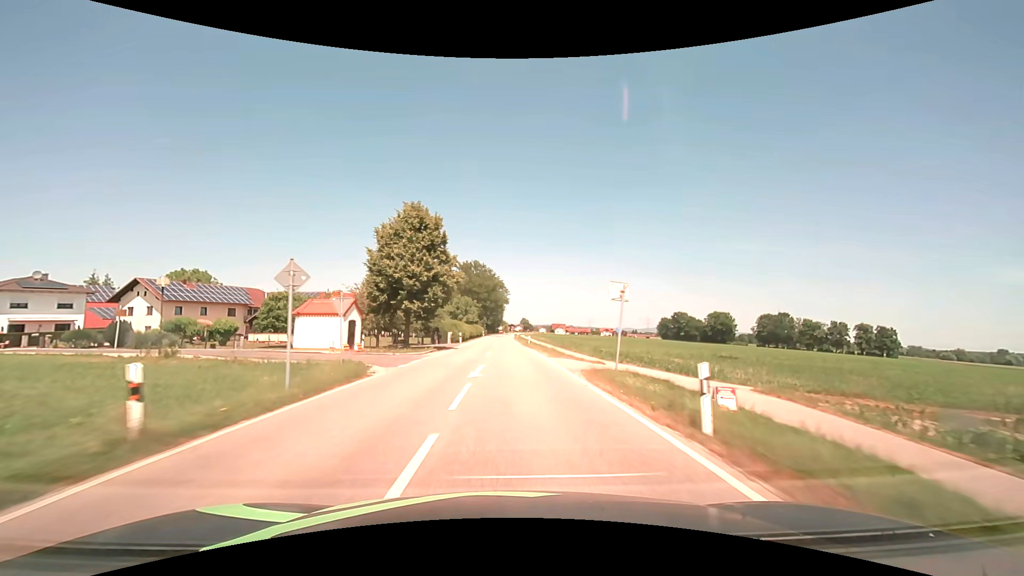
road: secondary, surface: asphalt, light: Day
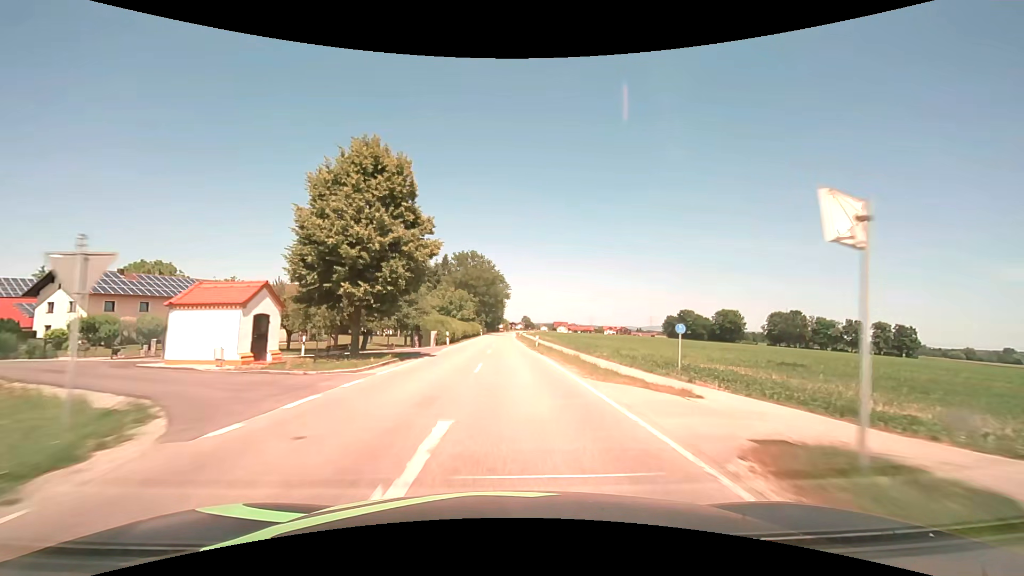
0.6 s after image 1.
(0.0, +11.5) m; 0°
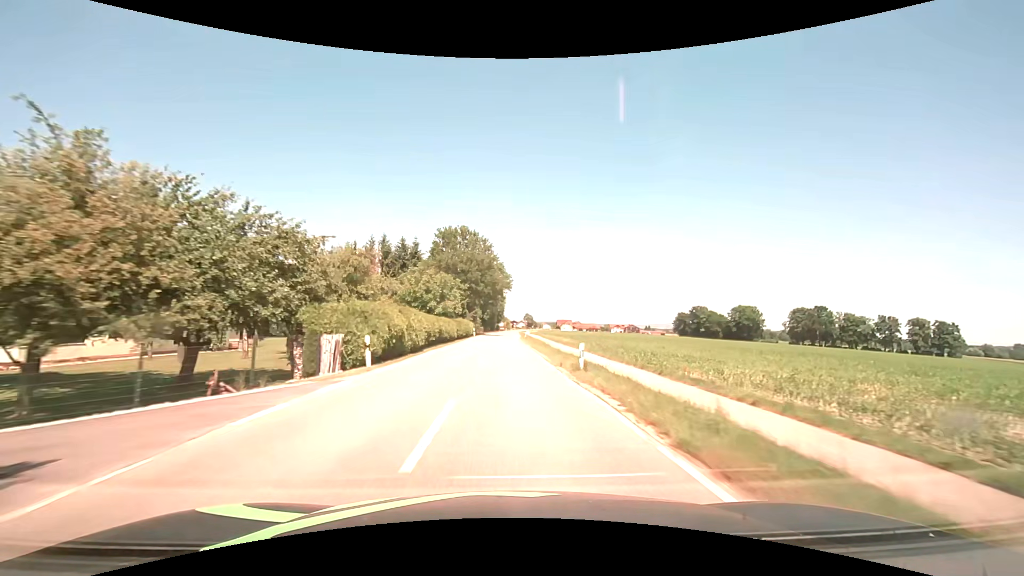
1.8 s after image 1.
(0.0, +22.4) m; 0°
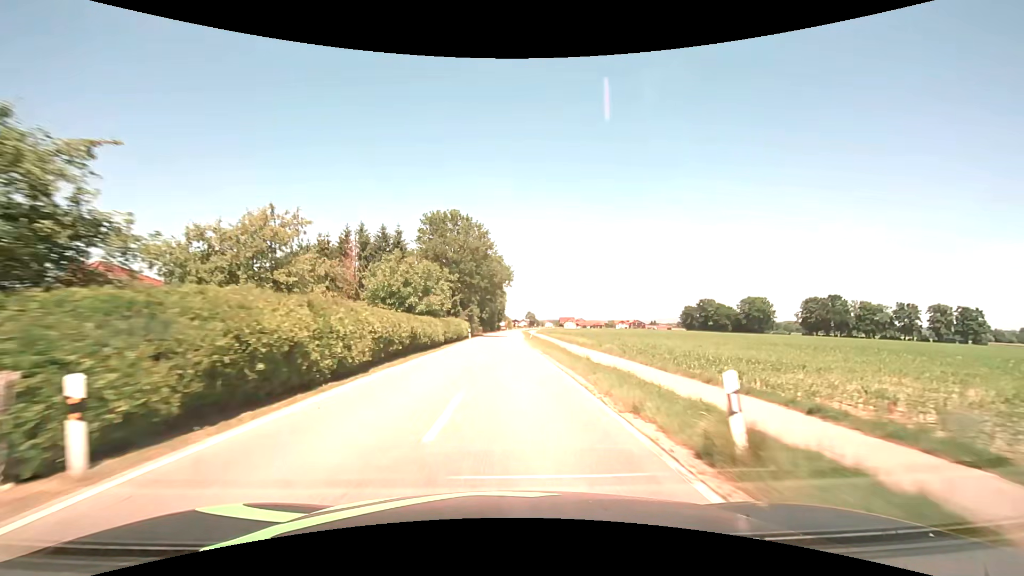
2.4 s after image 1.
(0.0, +10.8) m; 0°
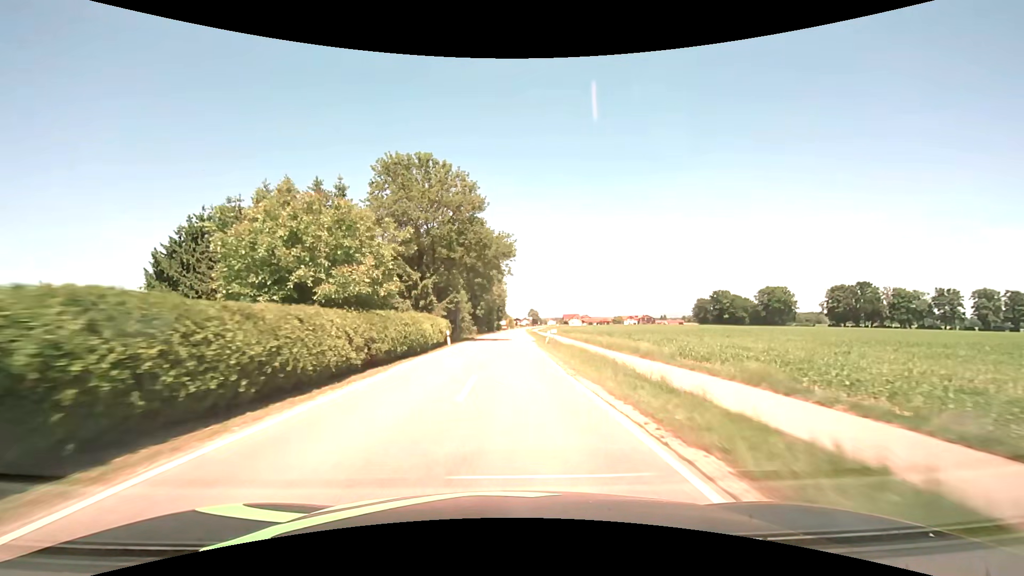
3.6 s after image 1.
(0.0, +20.9) m; 0°
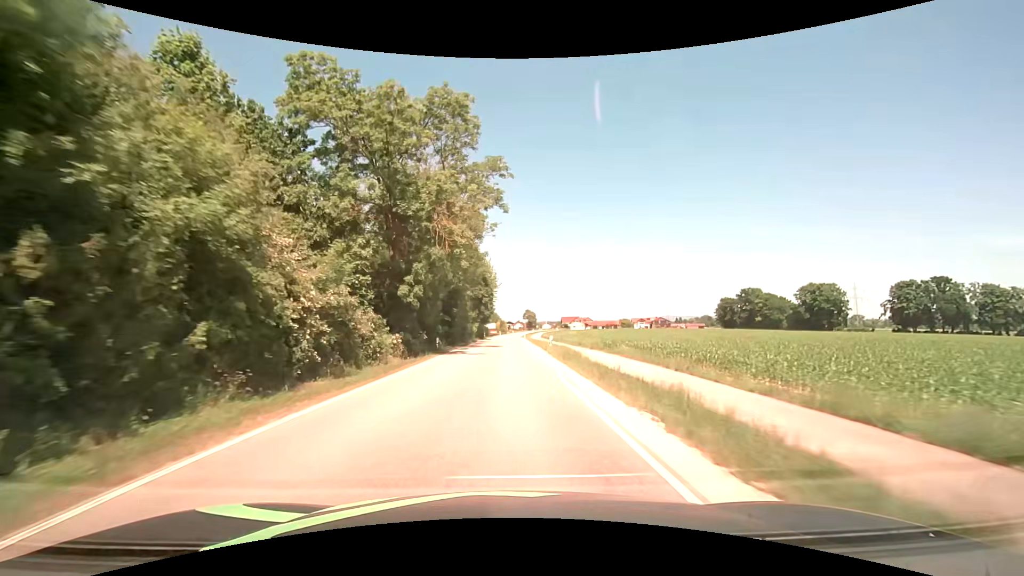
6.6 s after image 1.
(+0.5, +49.5) m; +1°
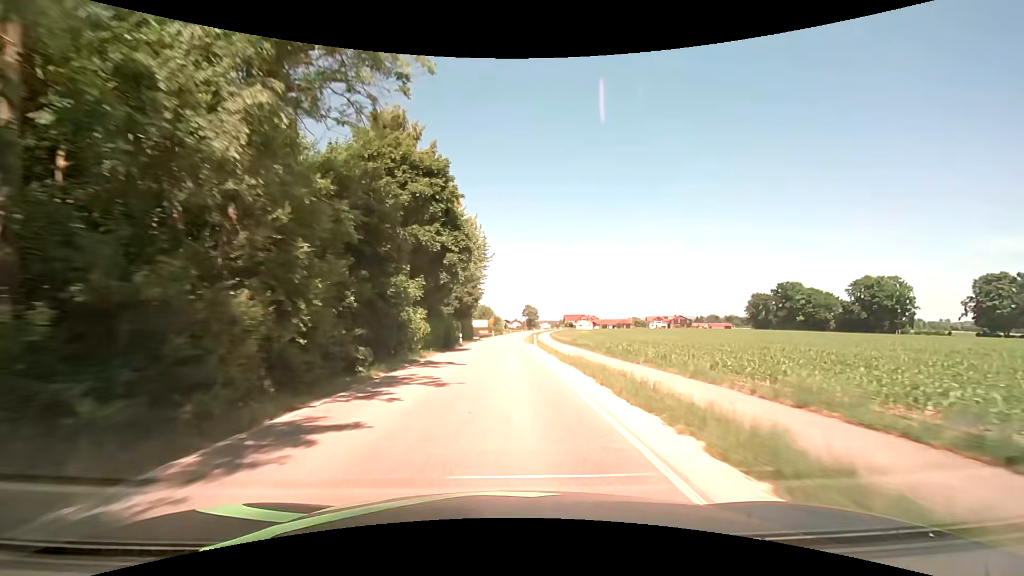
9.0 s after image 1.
(0.0, +39.2) m; +1°
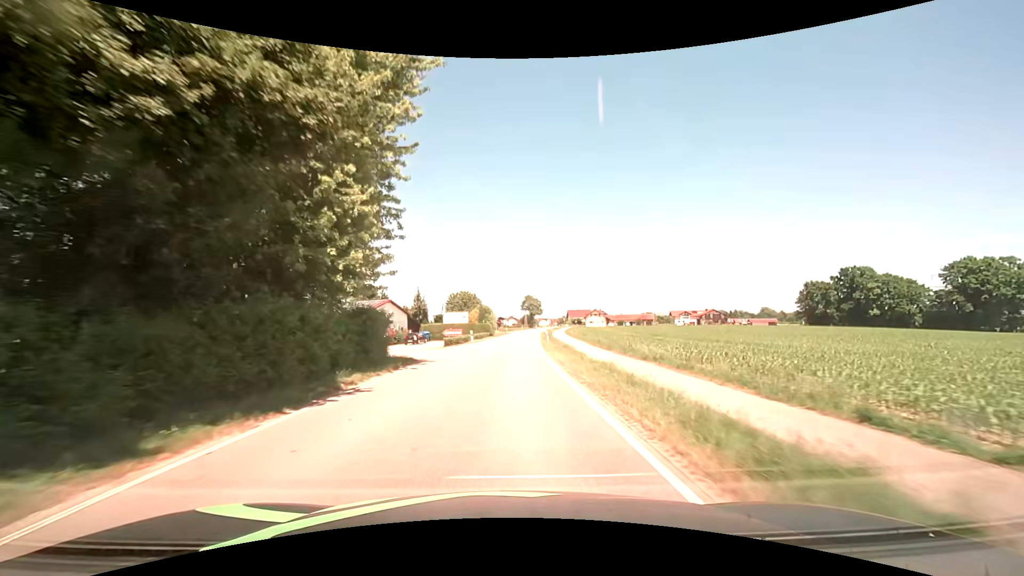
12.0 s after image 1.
(-0.3, +46.9) m; 0°
(0, +10) (0, +20) (0, +30) (+1, +40) (+1, +50) (+2, +60) (+3, +70) (+3, +80) (+4, +90) (+5, +100) m
